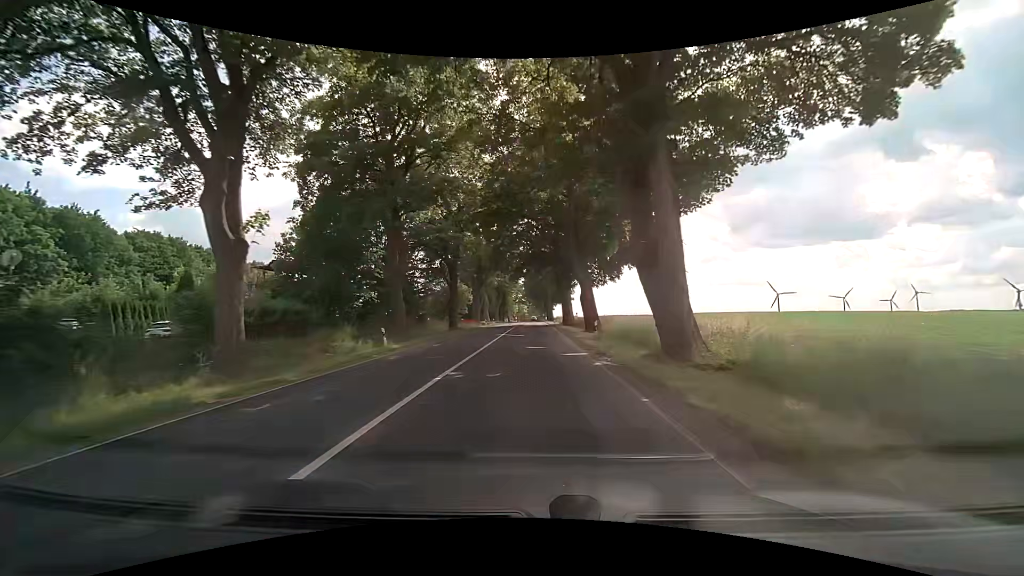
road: secondary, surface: asphalt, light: Day
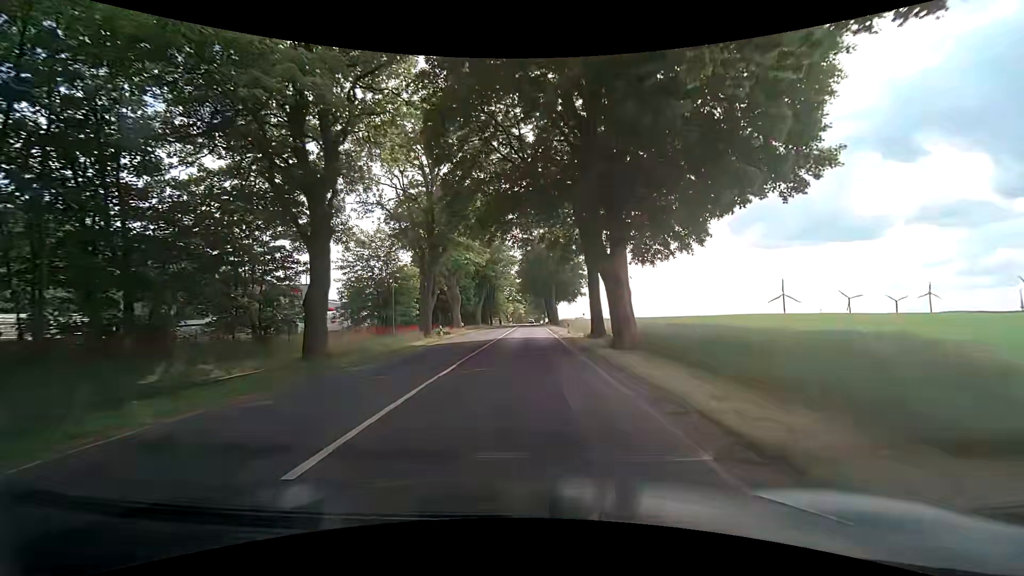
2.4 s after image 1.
(+0.1, +33.7) m; 0°
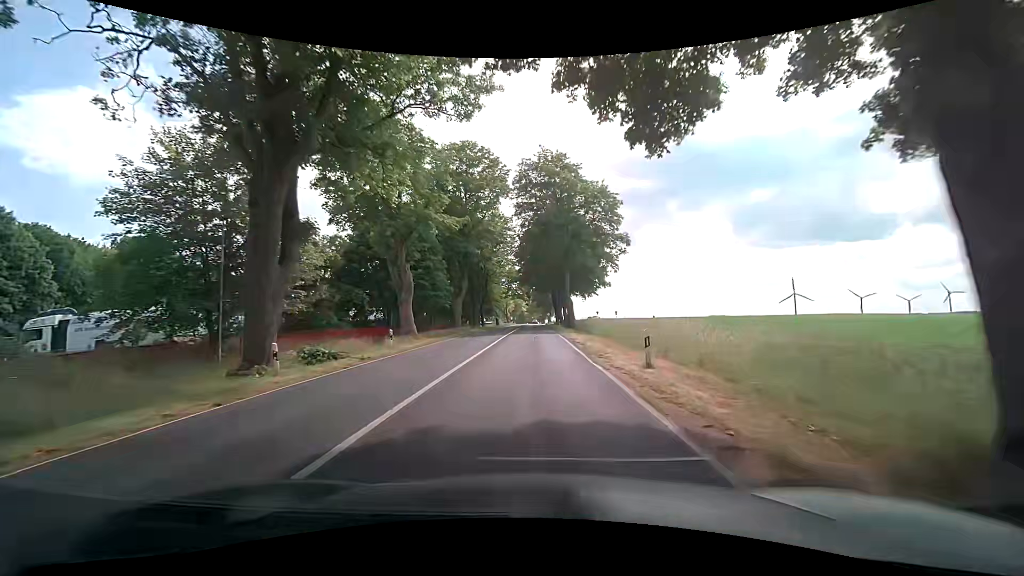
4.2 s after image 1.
(+0.1, +25.8) m; 0°
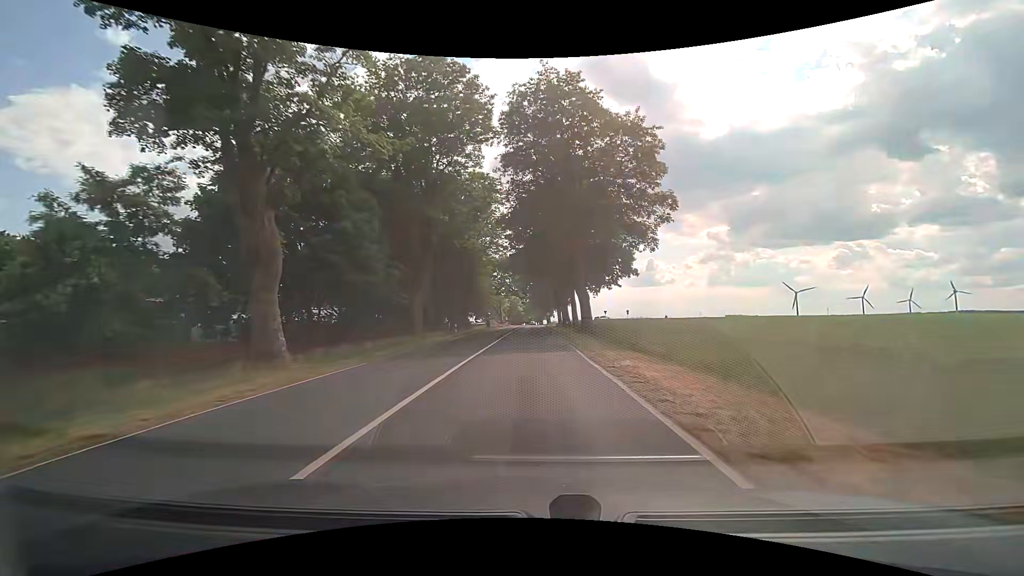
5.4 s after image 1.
(+0.1, +18.6) m; 0°
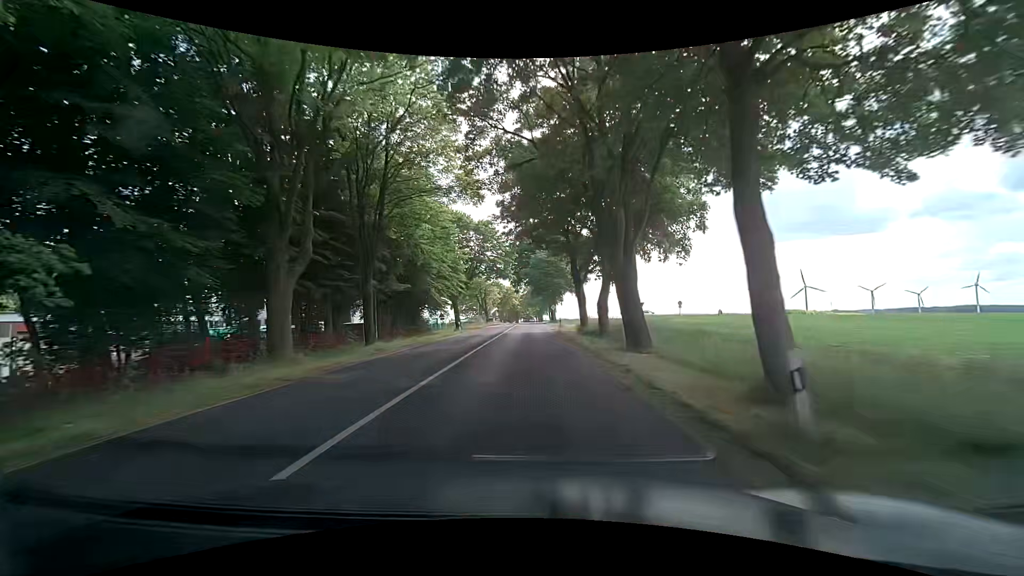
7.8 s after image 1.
(+0.1, +38.8) m; 0°
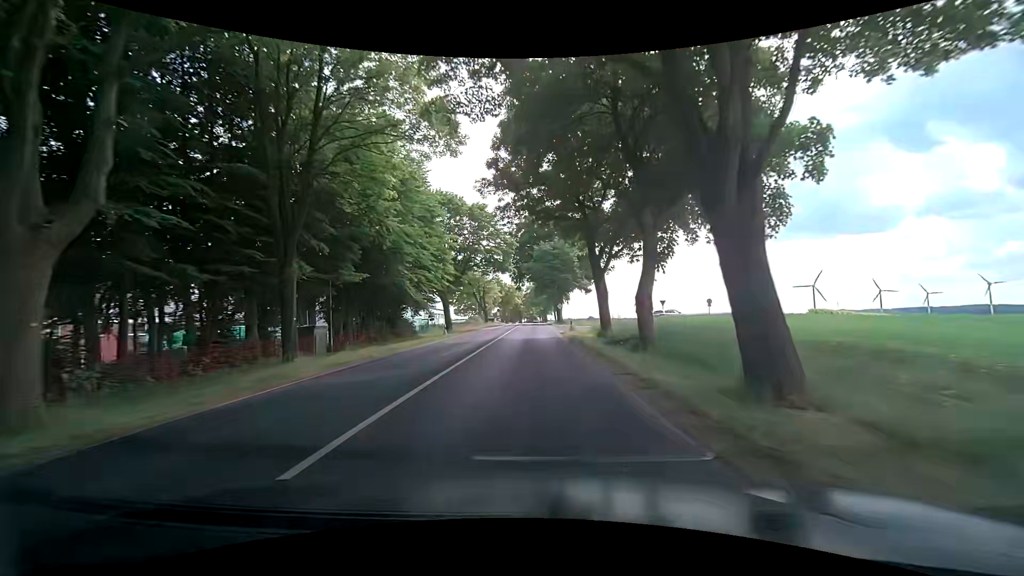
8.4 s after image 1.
(-0.1, +9.6) m; -1°
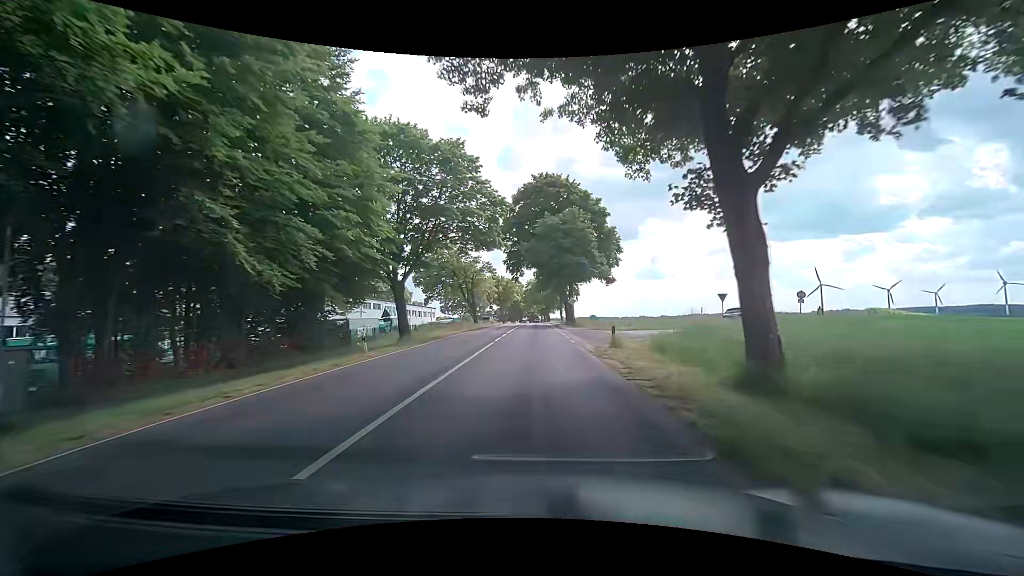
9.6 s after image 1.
(0.0, +19.1) m; 0°
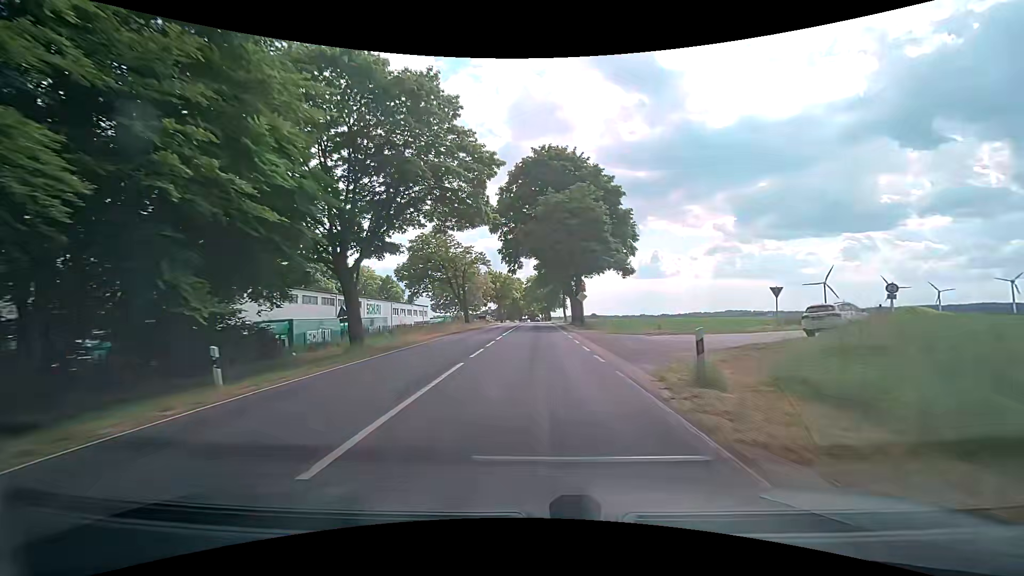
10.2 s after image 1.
(0.0, +9.4) m; 0°
(0, +10) (0, +20) (0, +30) (0, +40) (0, +50) (0, +60) (0, +70) (0, +80) (+1, +90) (+1, +100) m
